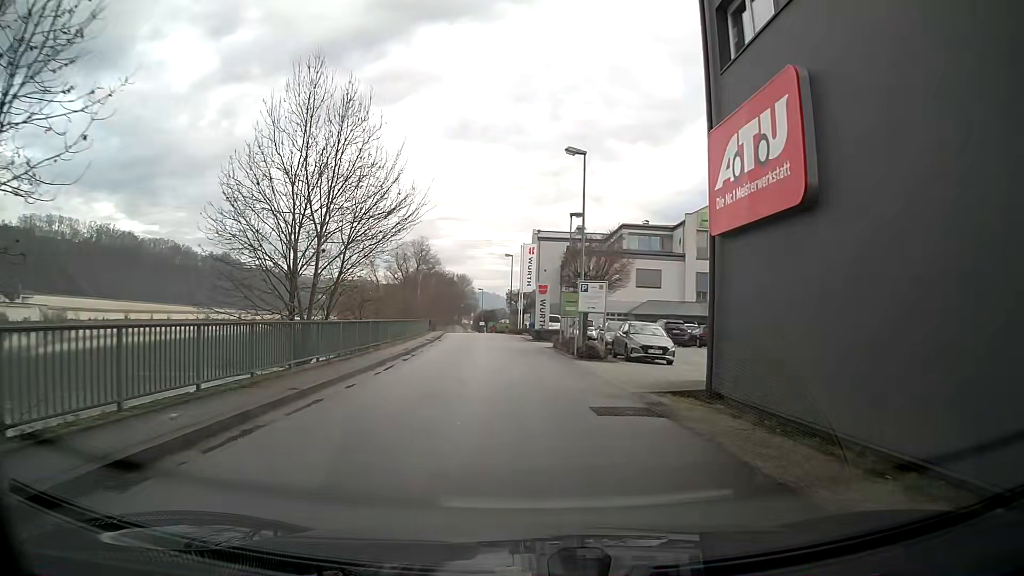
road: tertiary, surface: asphalt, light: Day
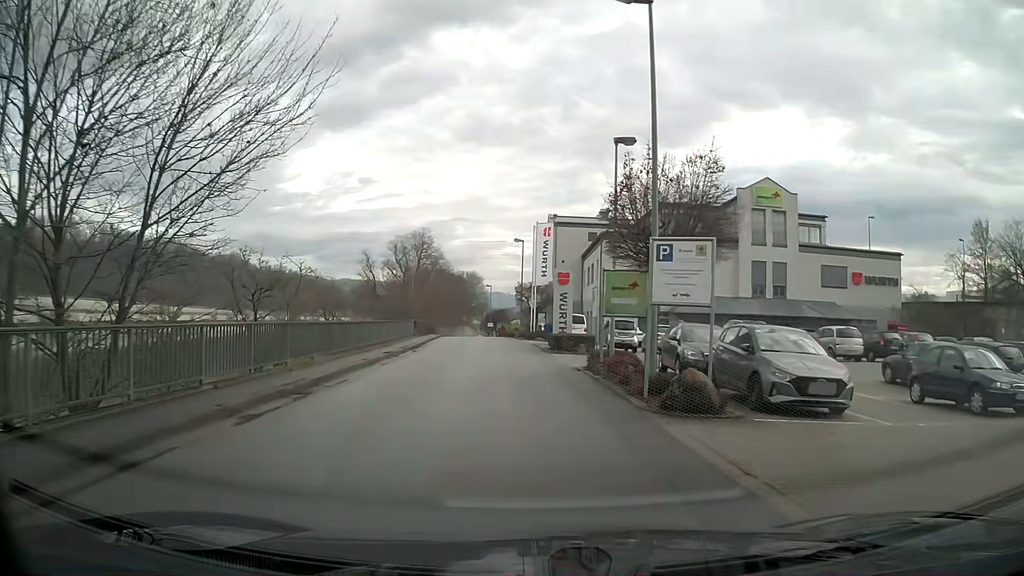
(-0.2, +13.0) m; -2°
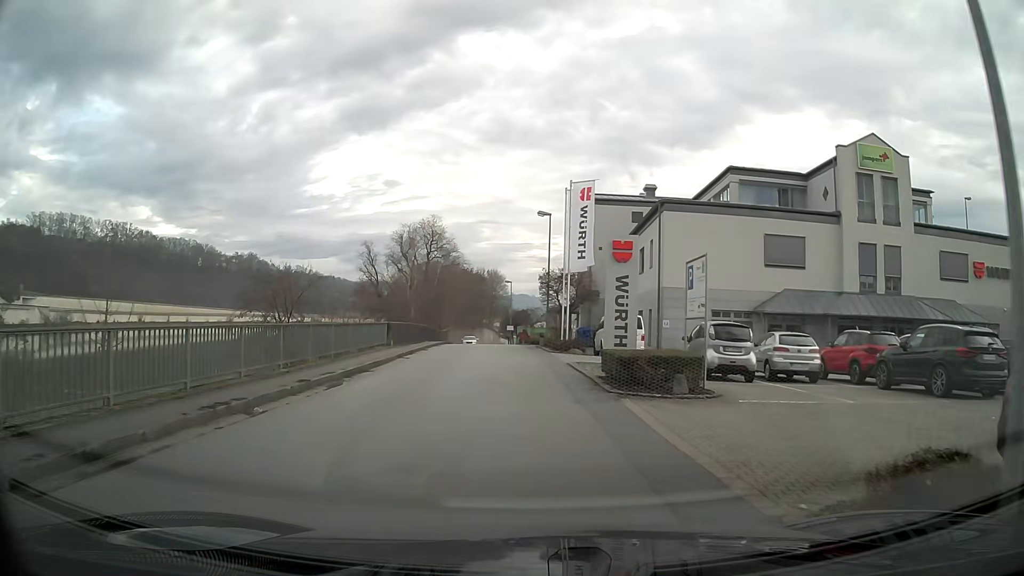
(-0.1, +14.4) m; -1°
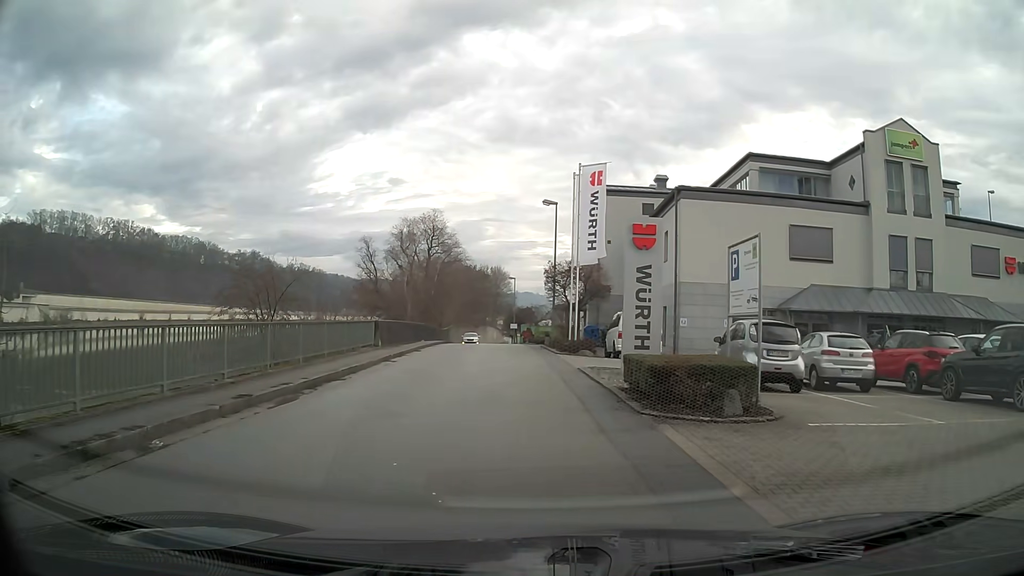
(0.0, +3.1) m; 0°
